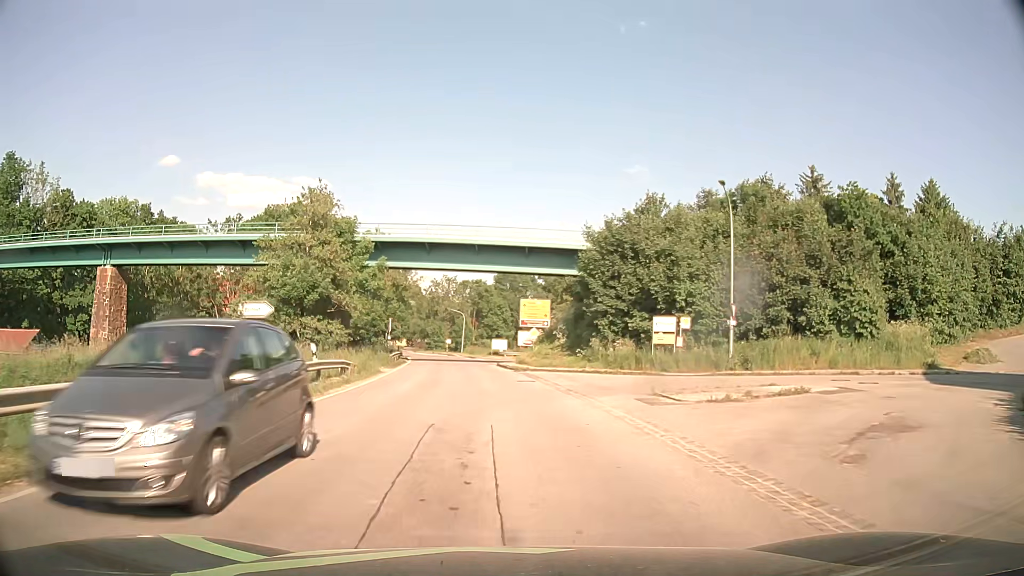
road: secondary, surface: asphalt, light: Day
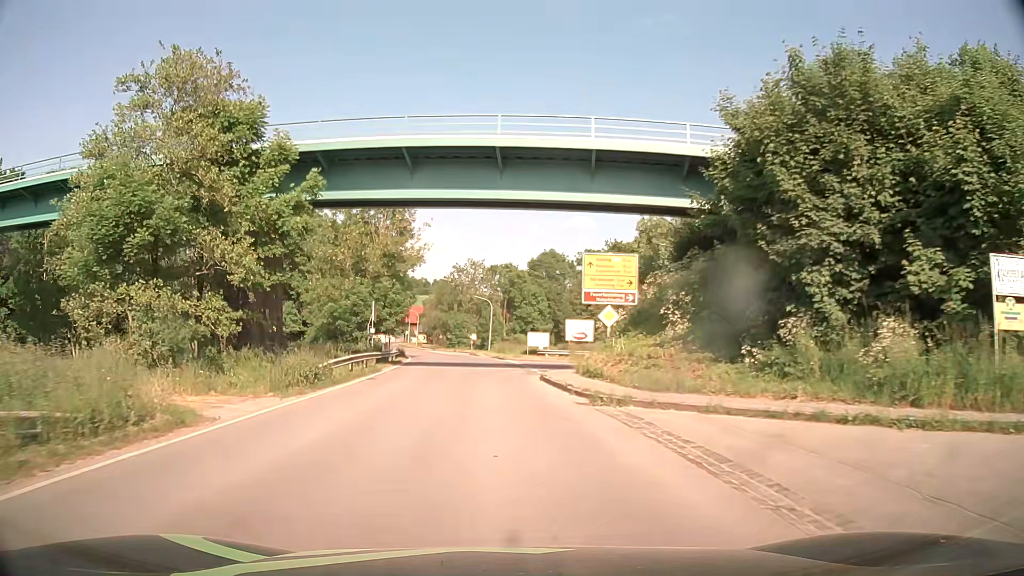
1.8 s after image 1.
(-0.5, +22.8) m; -3°
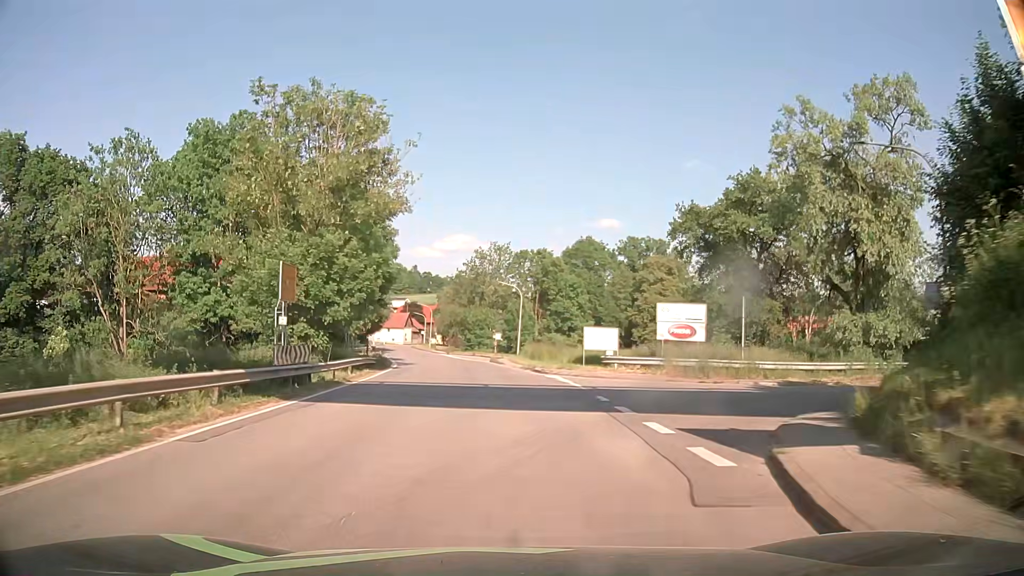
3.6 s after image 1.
(-0.6, +22.8) m; -2°
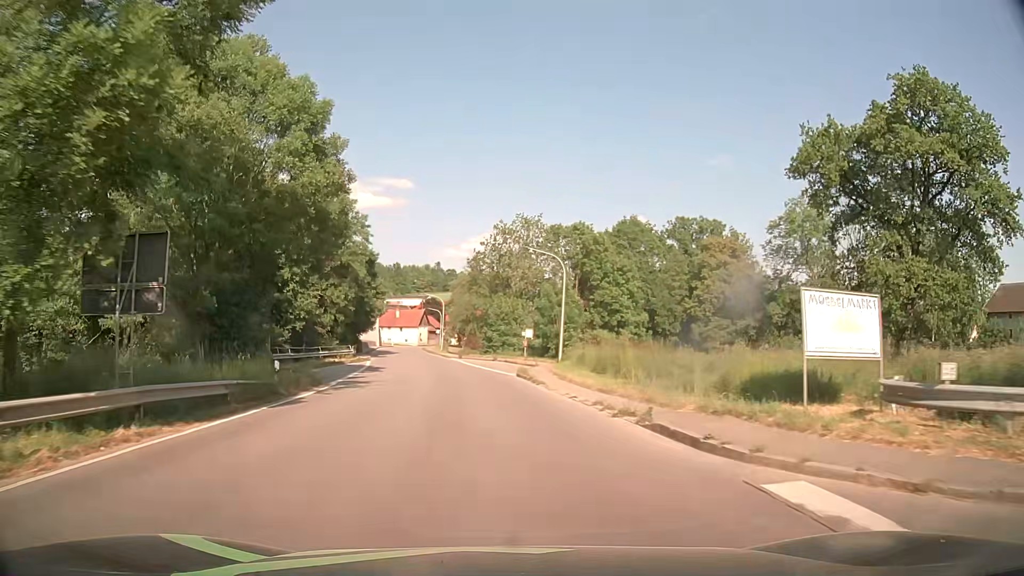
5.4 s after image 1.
(-0.4, +22.9) m; -3°
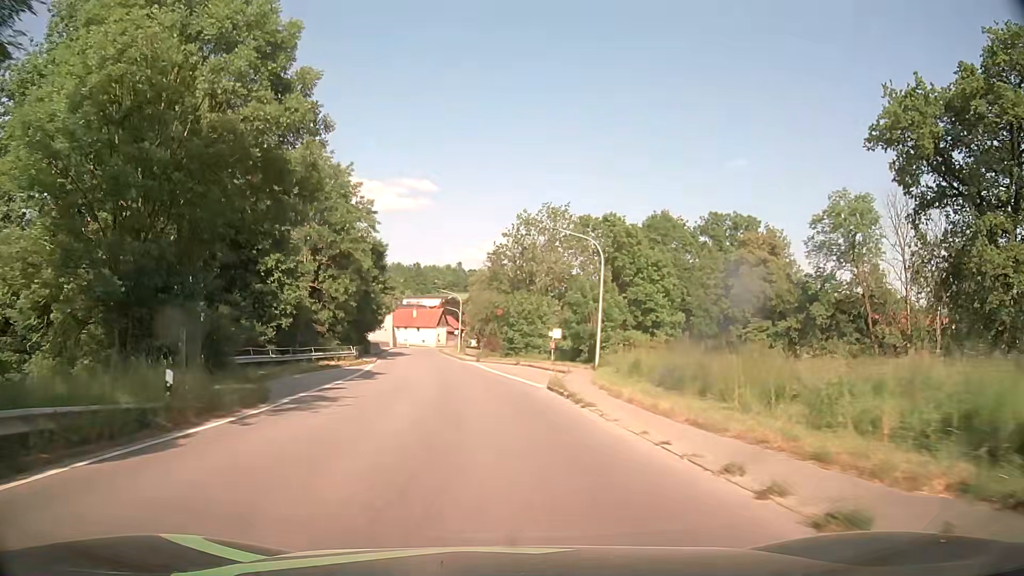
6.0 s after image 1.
(-0.1, +7.6) m; -2°
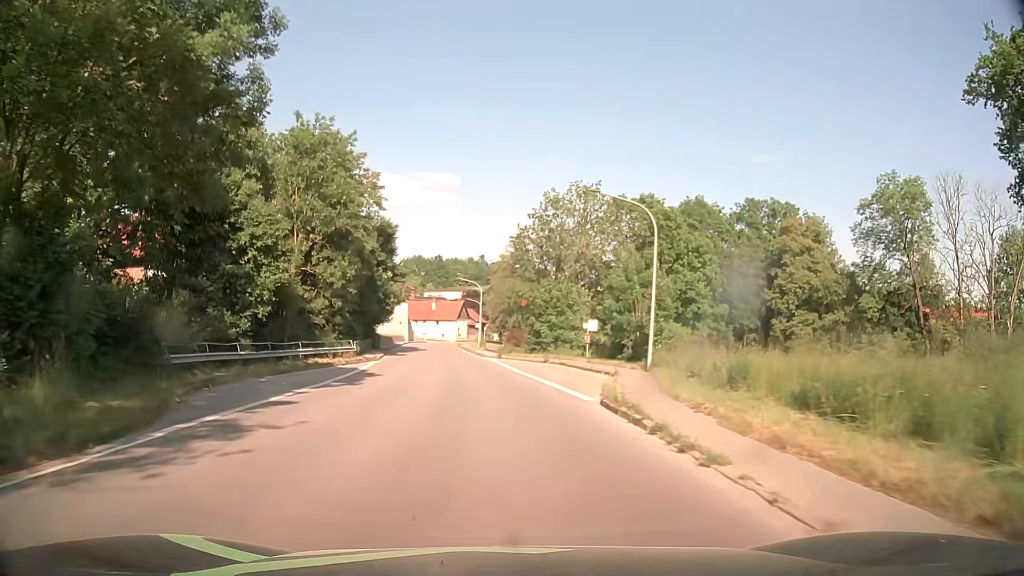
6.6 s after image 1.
(-0.1, +7.6) m; -2°
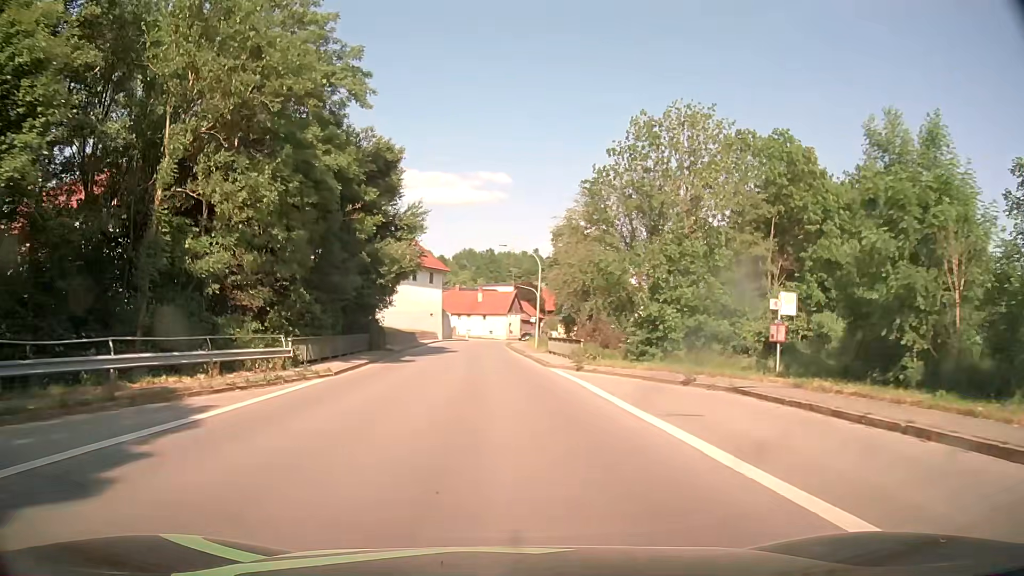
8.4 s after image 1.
(-1.1, +22.9) m; -4°
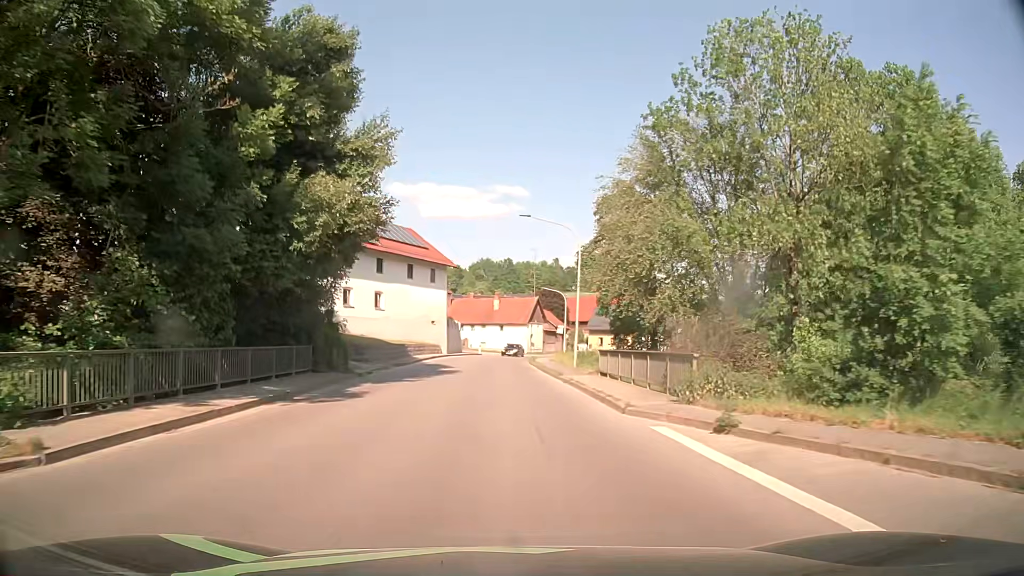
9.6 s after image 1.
(-0.4, +15.4) m; -2°
(0, +10) (0, +20) (-1, +30) (-1, +40) (-1, +50) (0, +60) (+2, +70) (+4, +80) (+6, +89) (+9, +99) m
